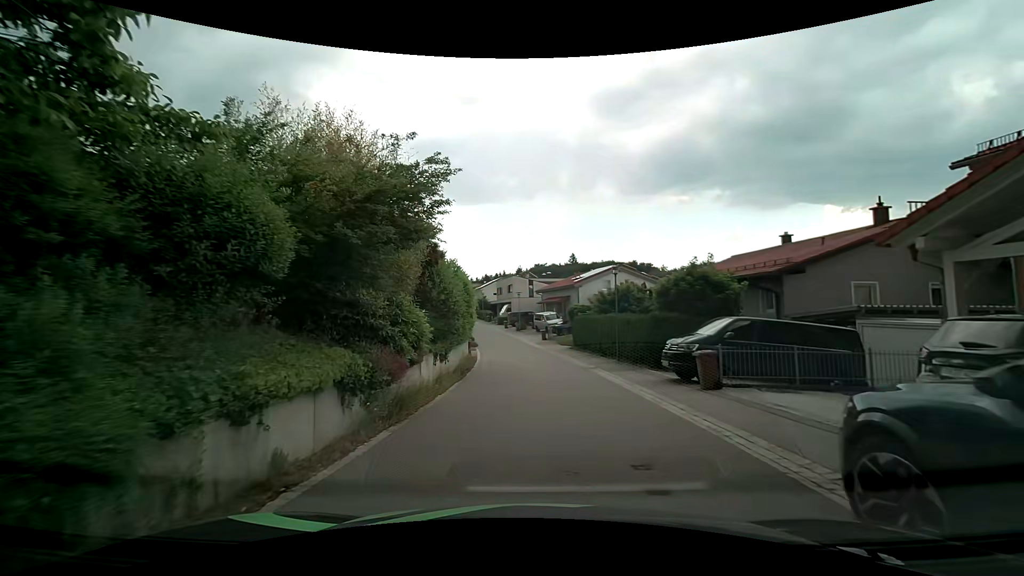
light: Day
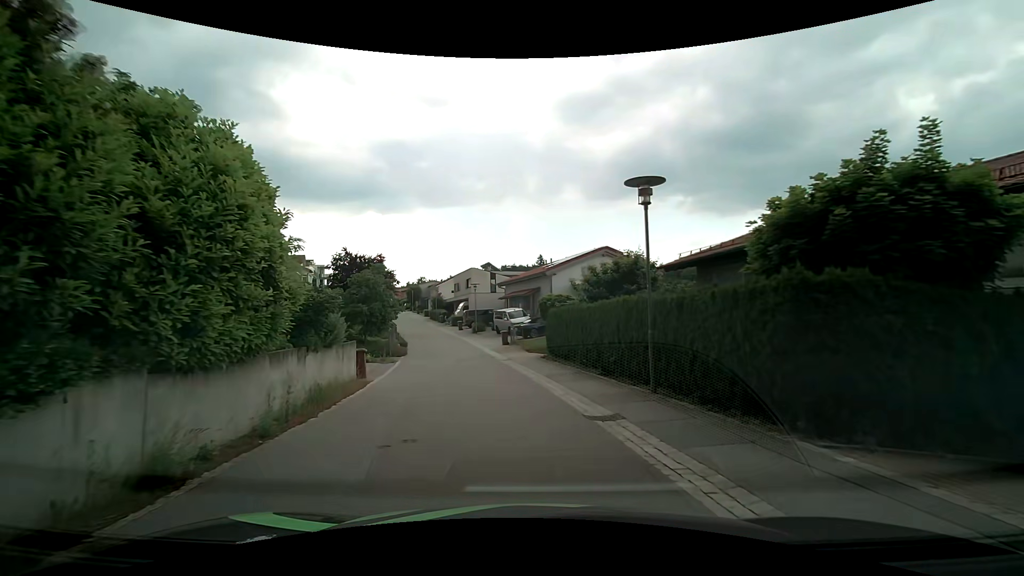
(+0.6, +12.7) m; +3°
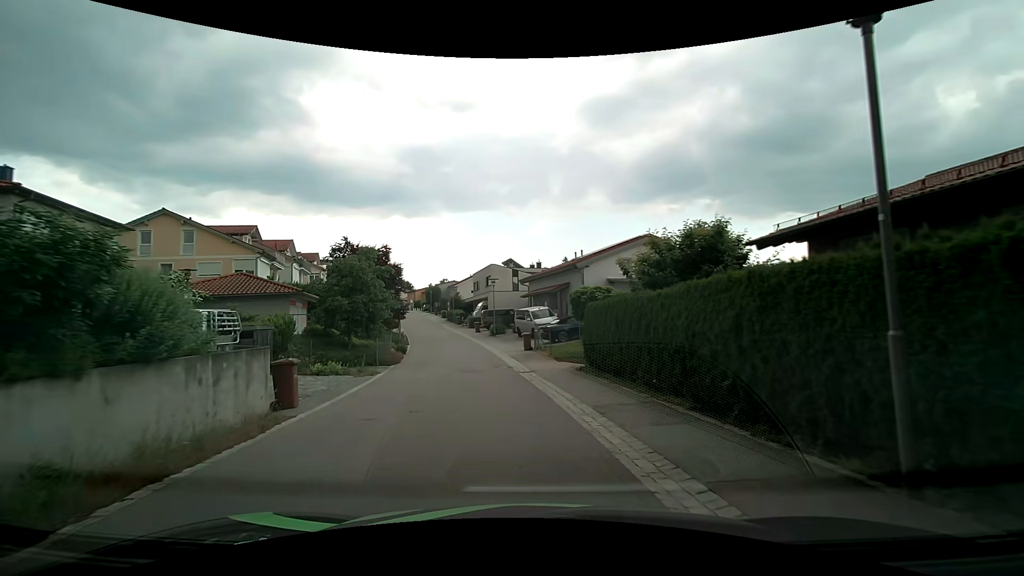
(-0.1, +6.4) m; -3°
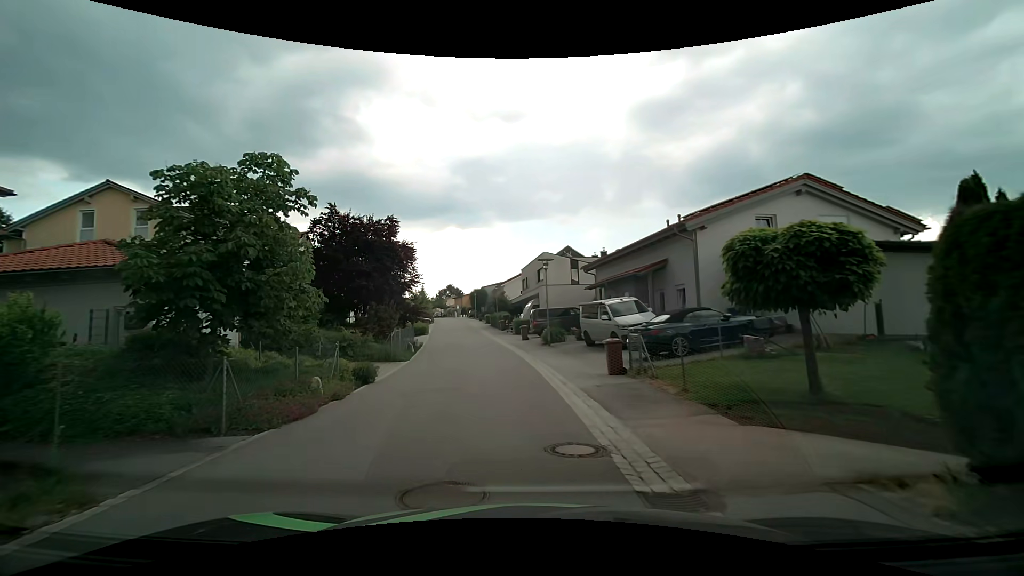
(-0.6, +13.3) m; -5°
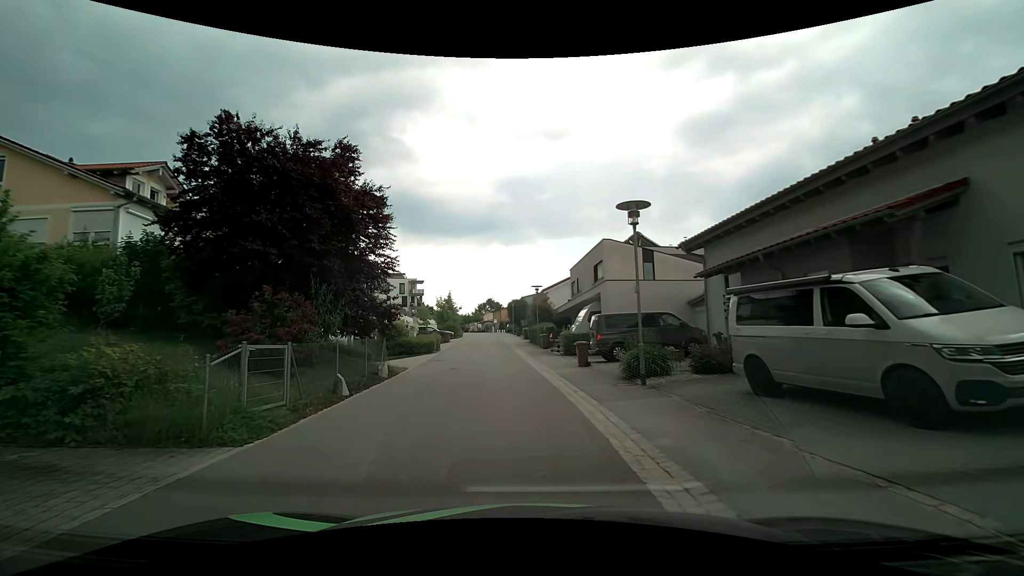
(-0.6, +13.5) m; -4°
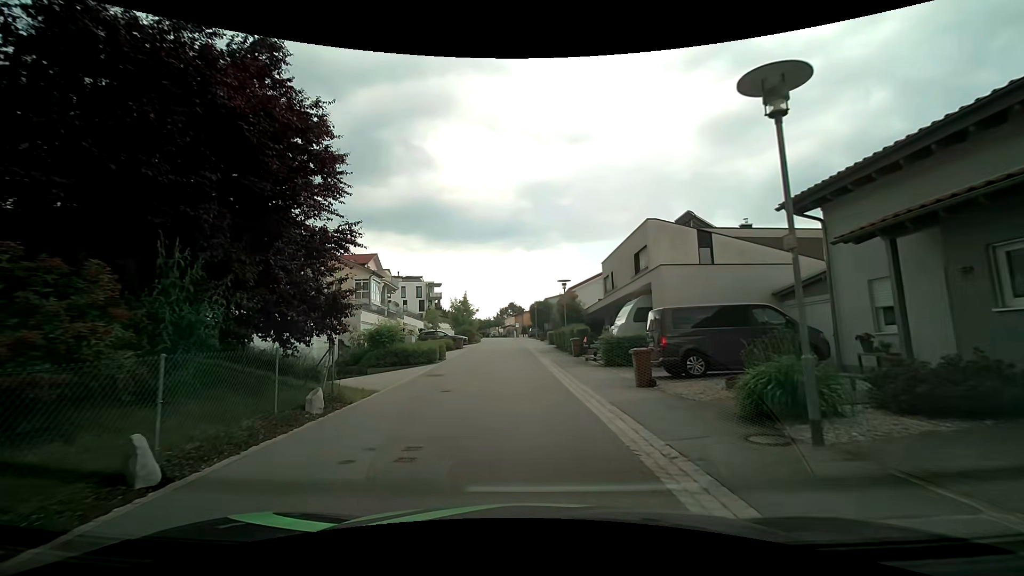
(-0.2, +6.4) m; -3°
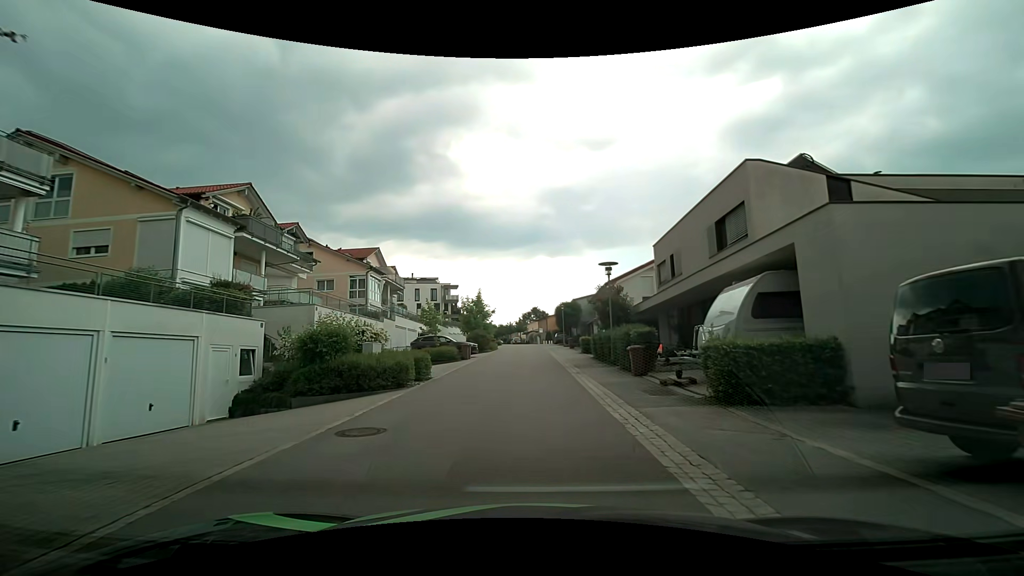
(-0.3, +9.3) m; -2°
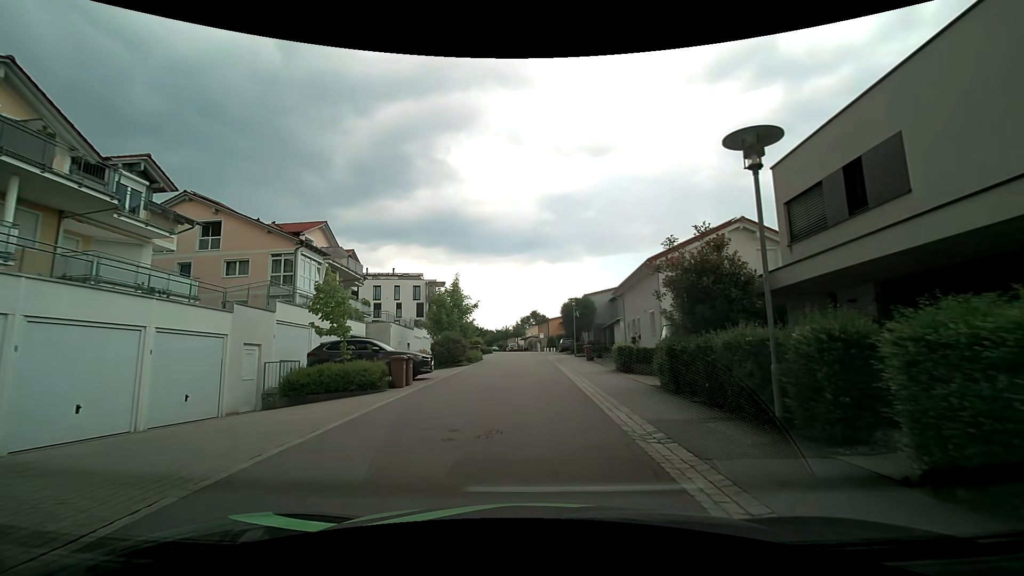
(-0.3, +14.6) m; -2°
(0, +10) (0, +20) (0, +30) (0, +40) (+1, +50) (0, +60) (-1, +70) (-9, +73) (-19, +70) (-29, +68) m
